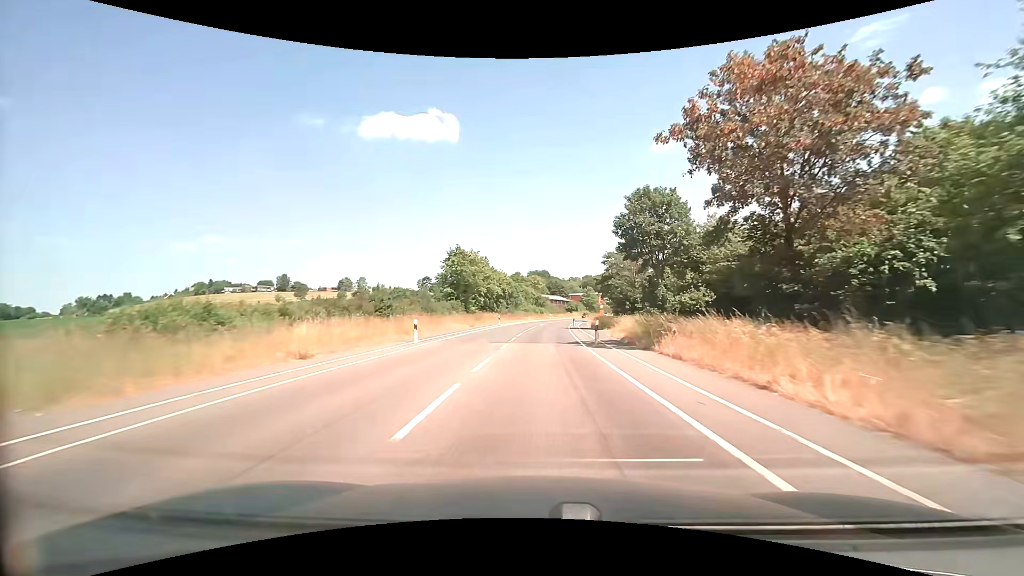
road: secondary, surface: asphalt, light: Day
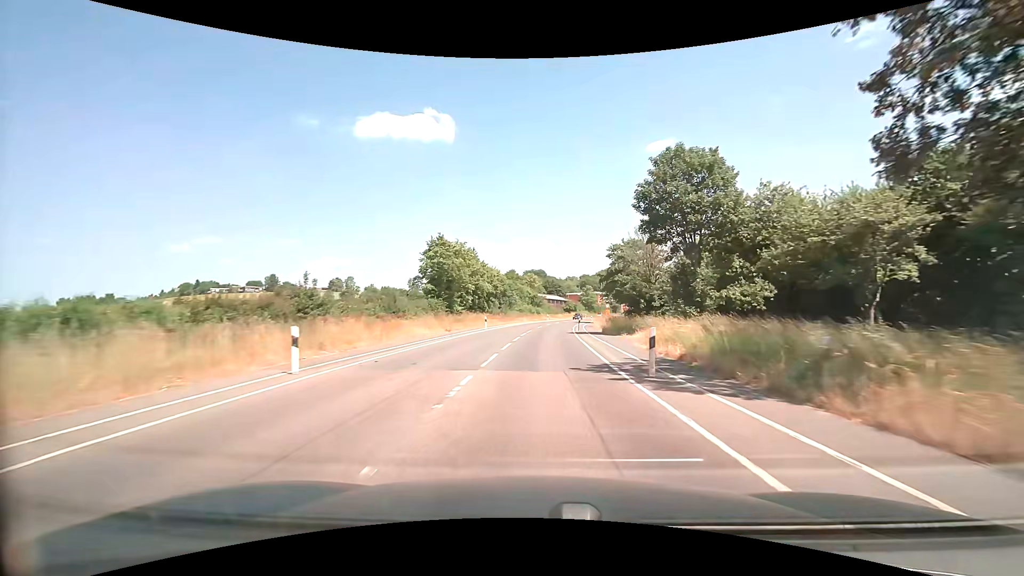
(+0.1, +10.9) m; +1°
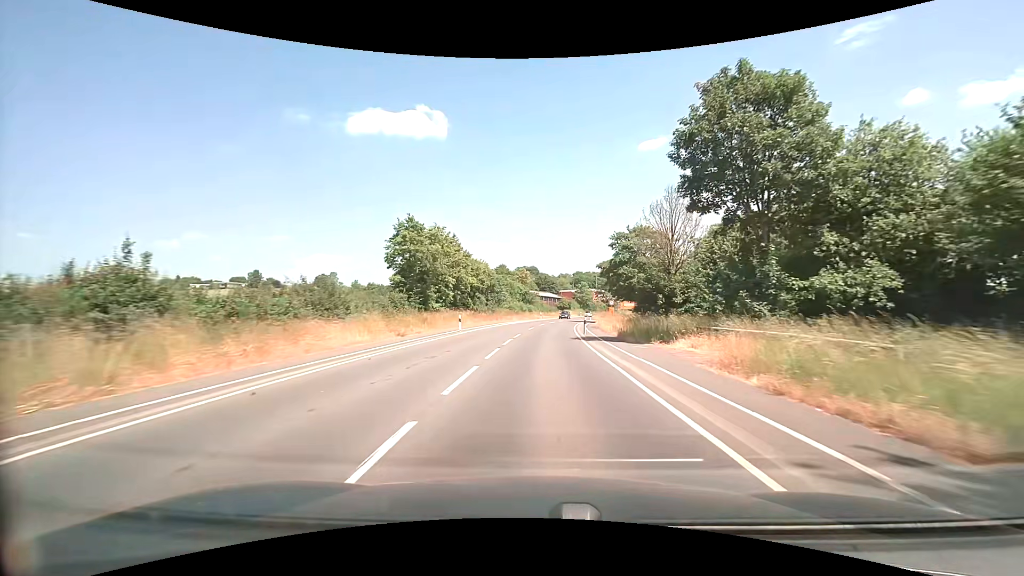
(0.0, +10.7) m; +1°
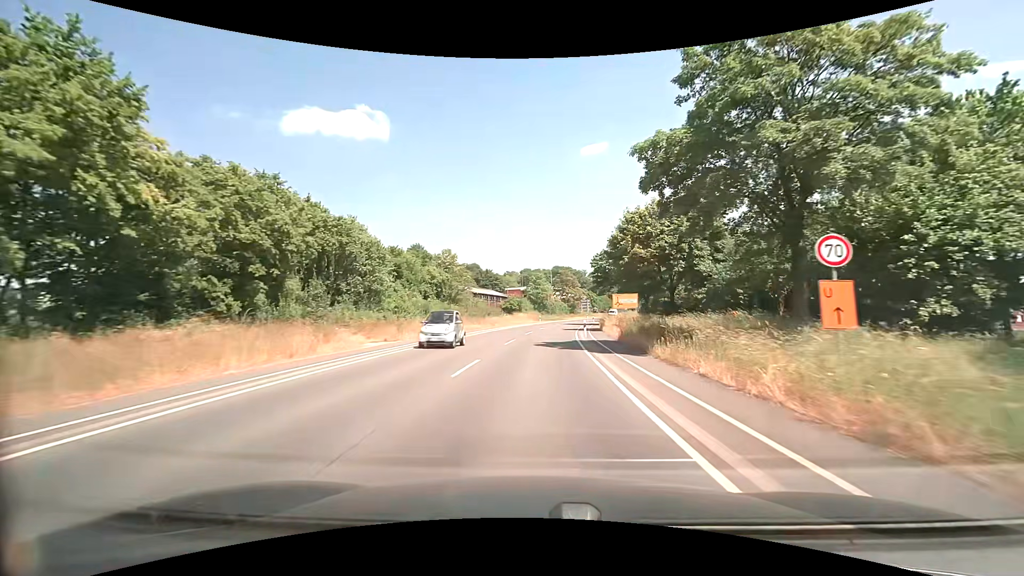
(+2.5, +50.9) m; +6°
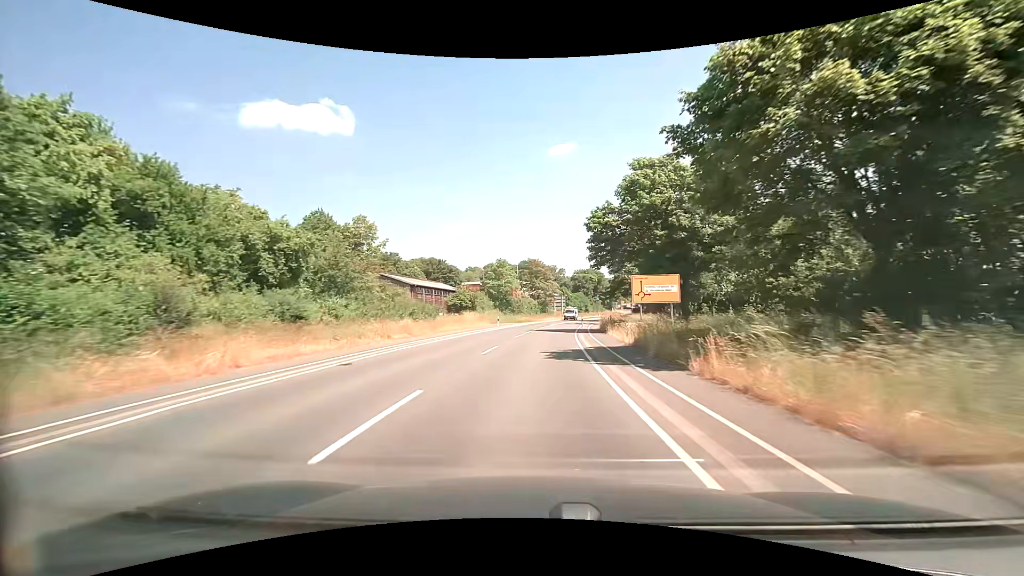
(+1.0, +30.1) m; +4°
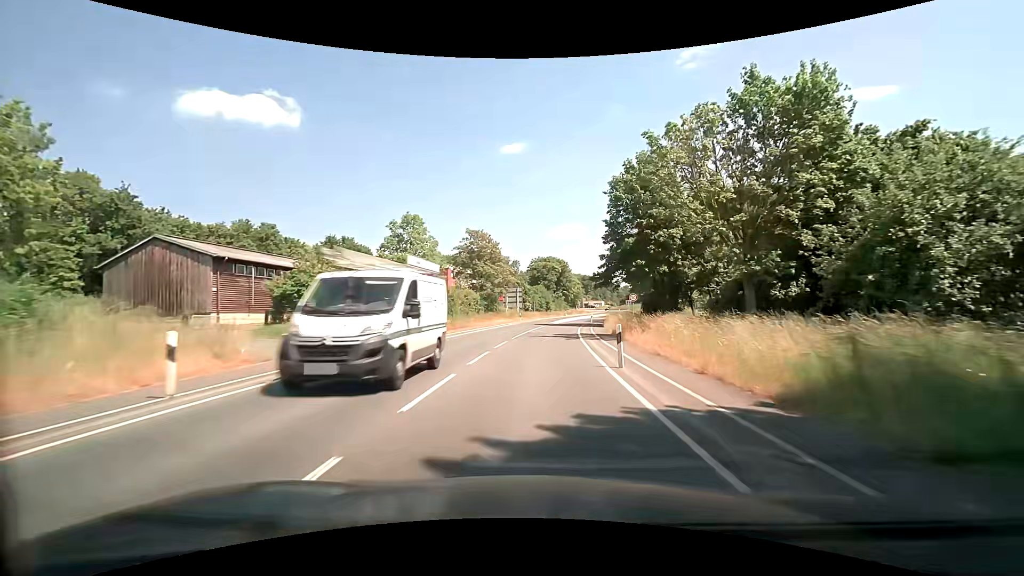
(+1.3, +39.7) m; +5°
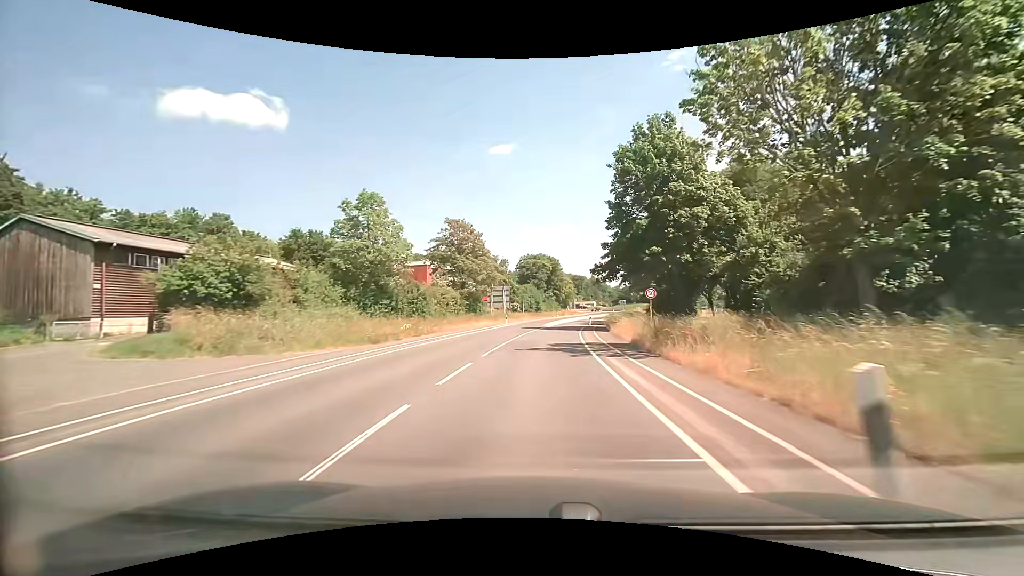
(+0.1, +9.4) m; +1°
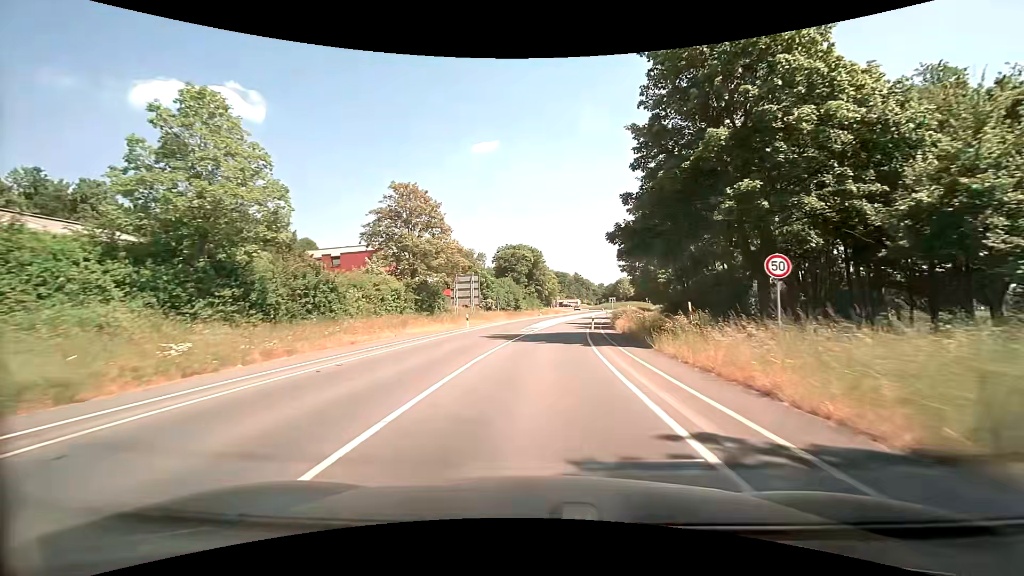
(+0.2, +17.6) m; +2°
(0, +10) (0, +20) (+1, +30) (+2, +40) (+3, +50) (+5, +60) (+6, +70) (+8, +79) (+10, +89) (+12, +99) m
